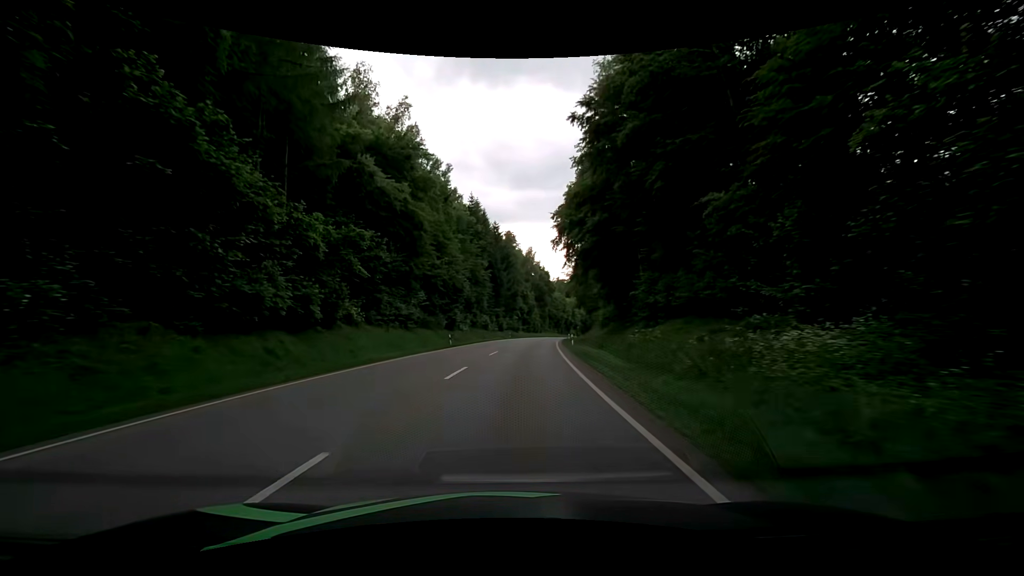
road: secondary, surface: asphalt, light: Day
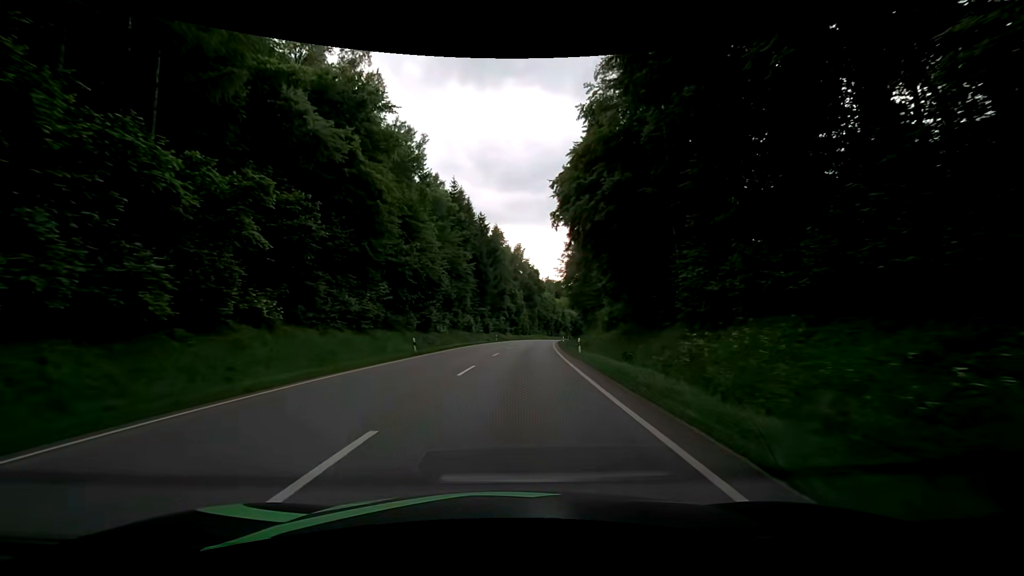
(+0.1, +10.8) m; +1°
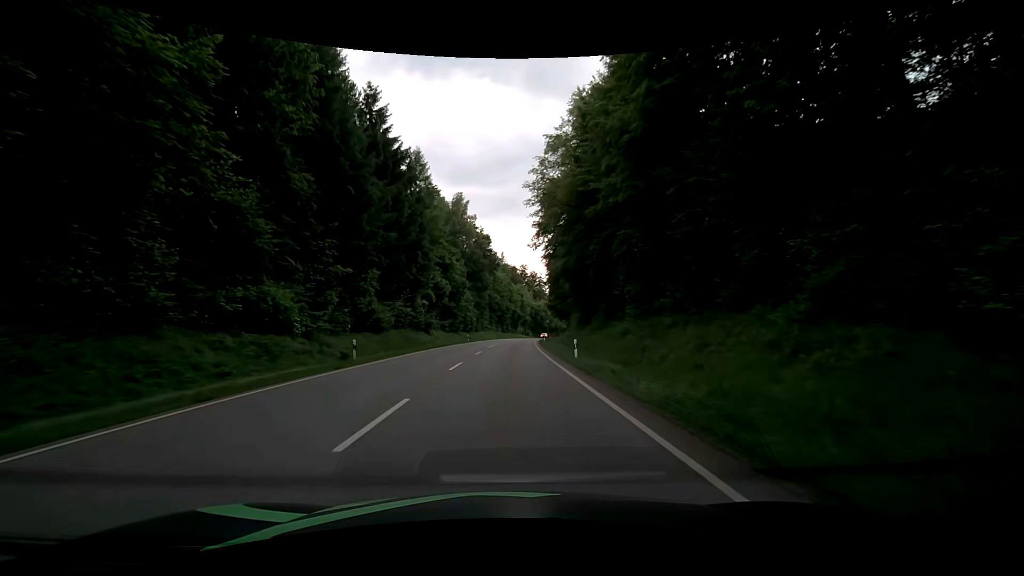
(+3.2, +54.0) m; +7°
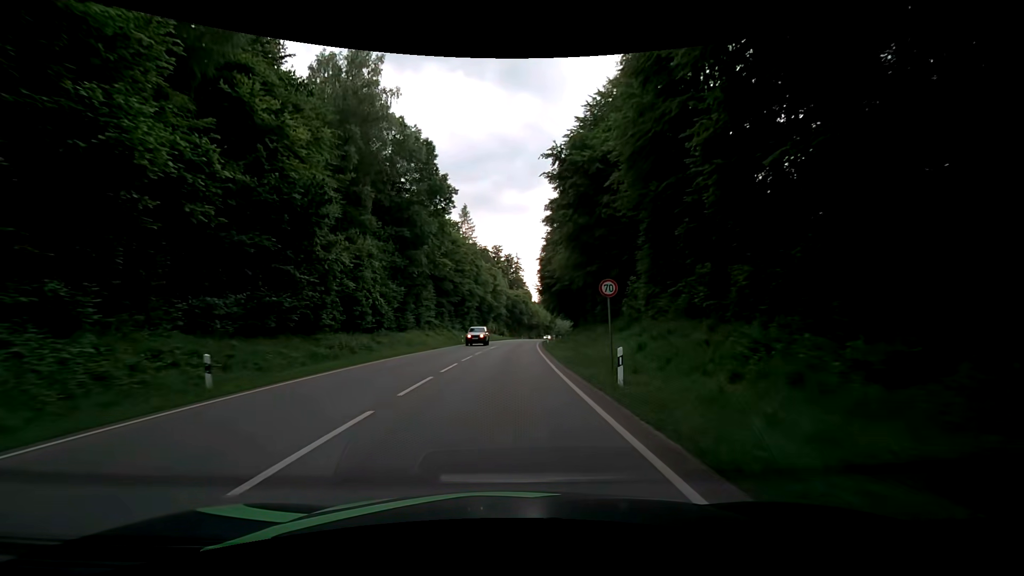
(+0.6, +54.2) m; +3°
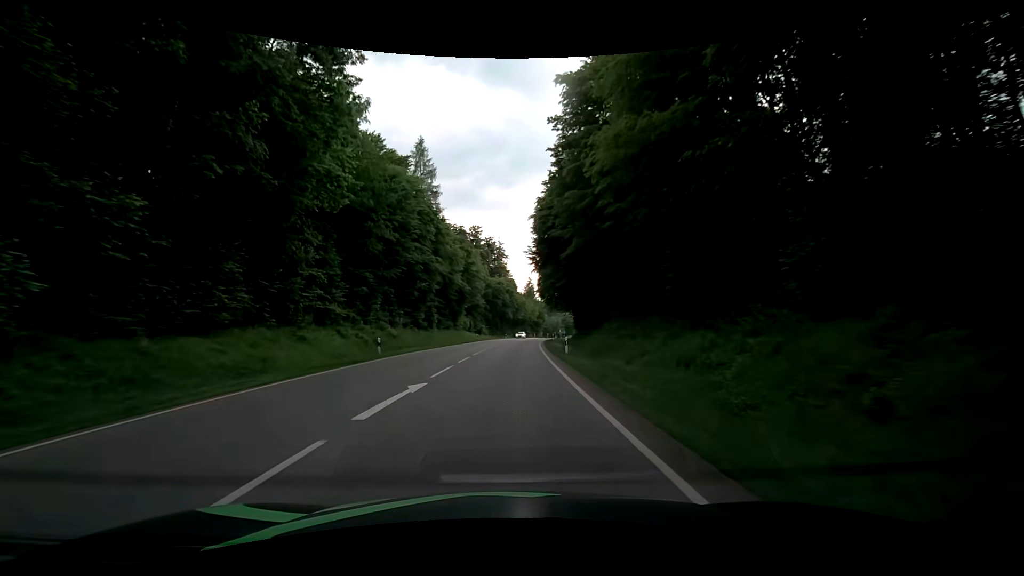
(+0.2, +32.5) m; +1°
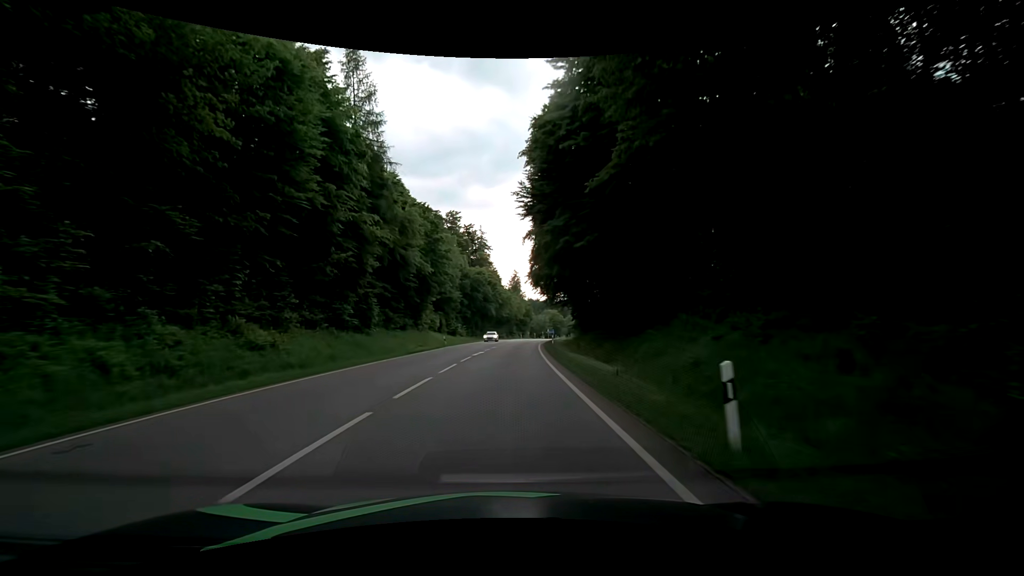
(+0.3, +21.6) m; +2°
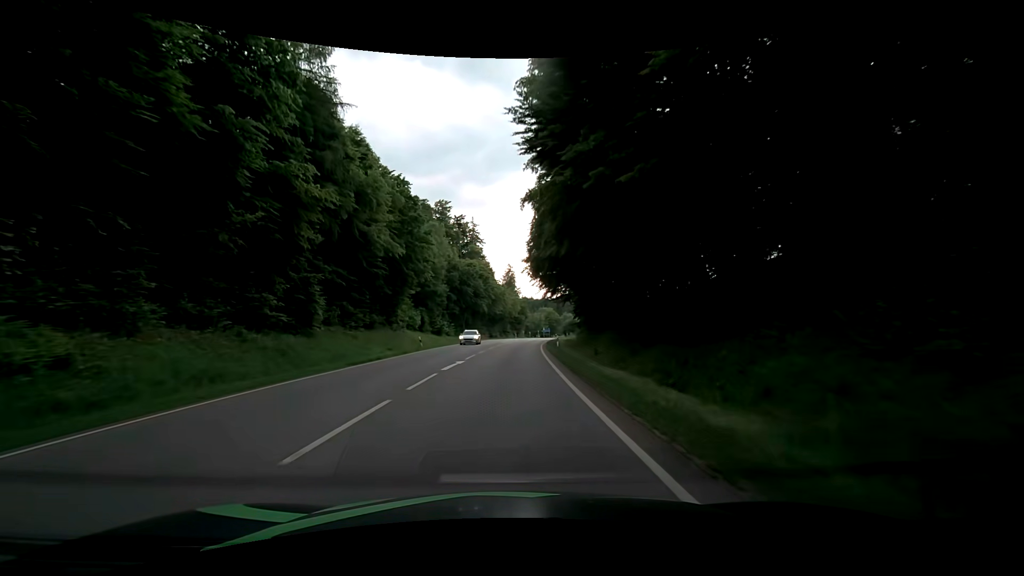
(+0.1, +10.8) m; +1°
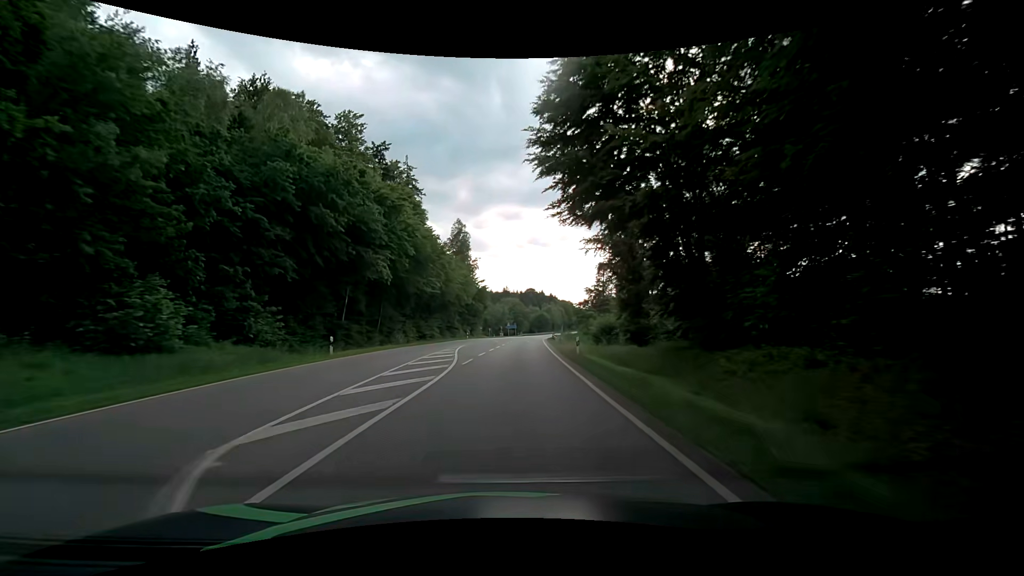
(+1.5, +54.1) m; +4°
(0, +10) (0, +20) (+1, +30) (+1, +40) (+2, +50) (+3, +60) (+4, +70) (+5, +80) (+6, +90) (+7, +100) m
